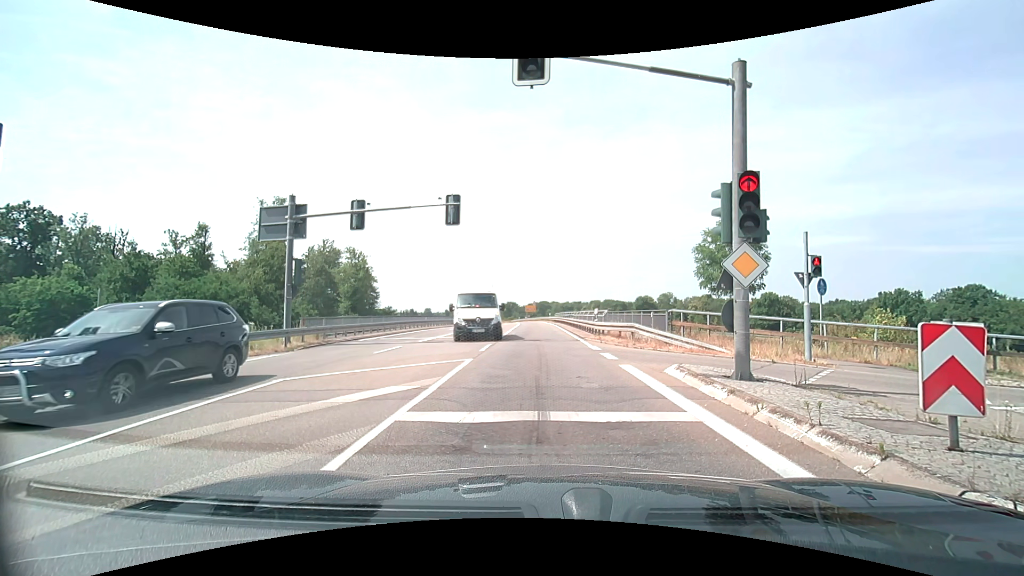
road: secondary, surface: asphalt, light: Day
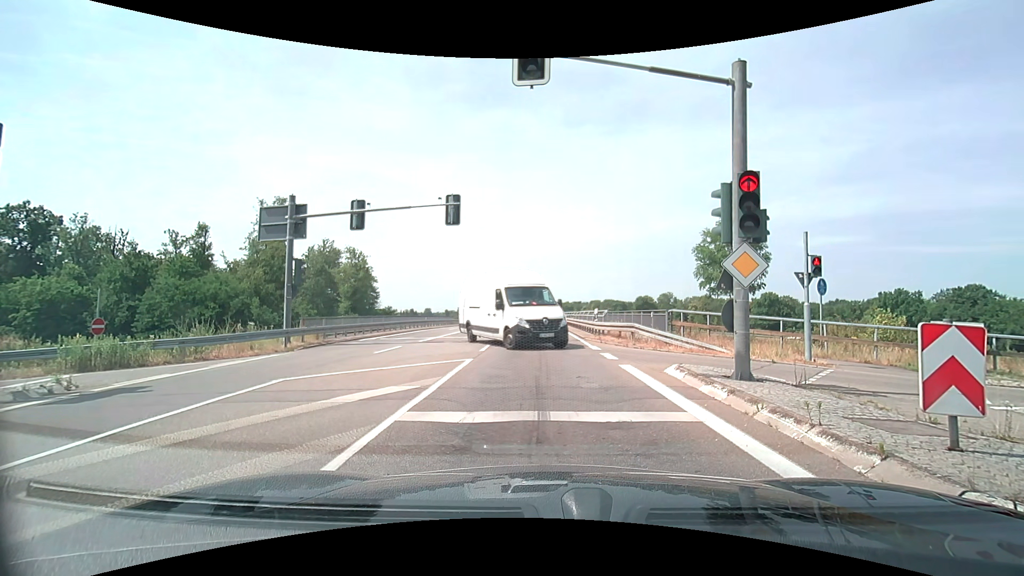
(0.0, 0.0) m; 0°
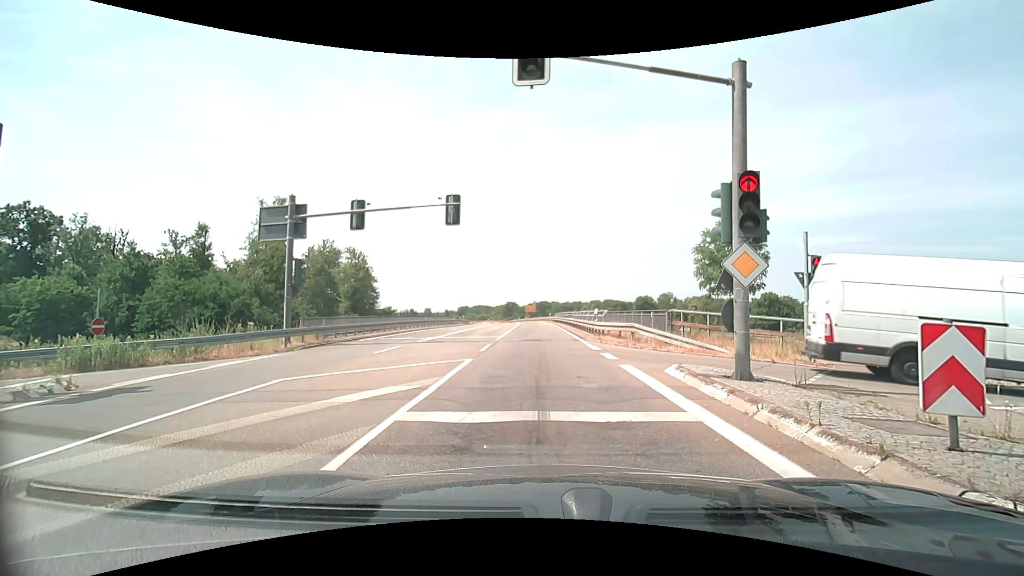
(0.0, 0.0) m; 0°
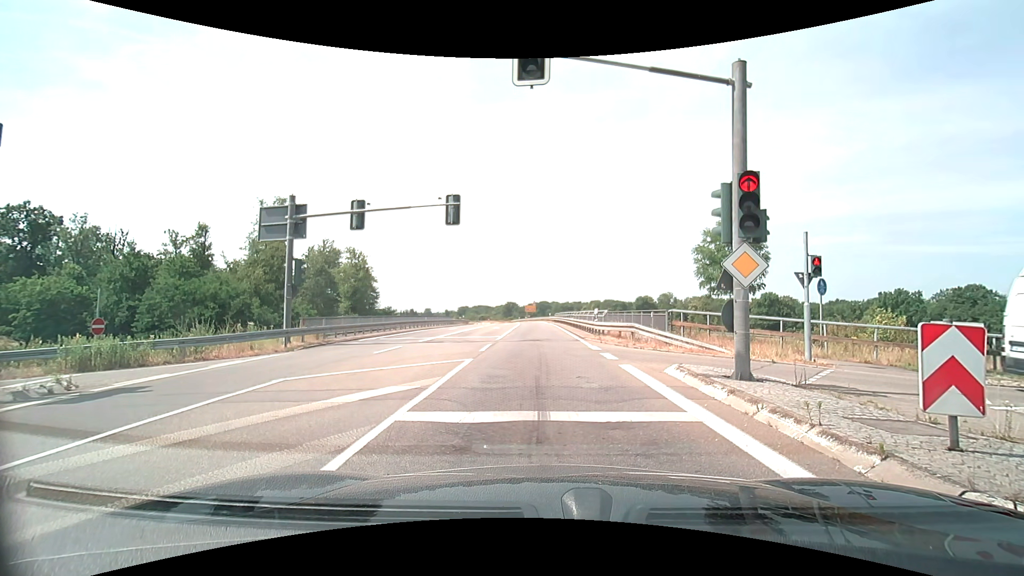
(0.0, 0.0) m; 0°
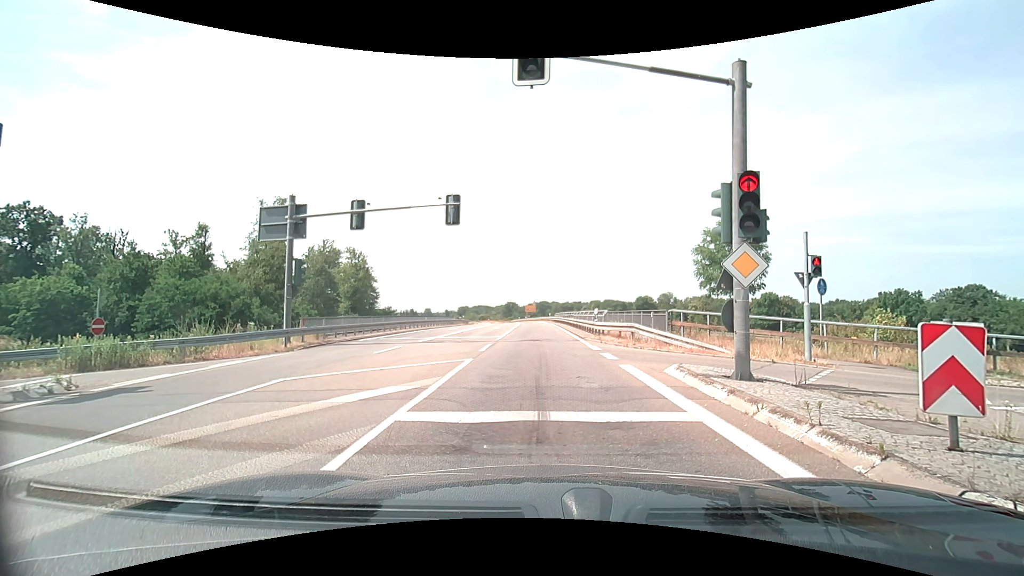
(0.0, 0.0) m; 0°
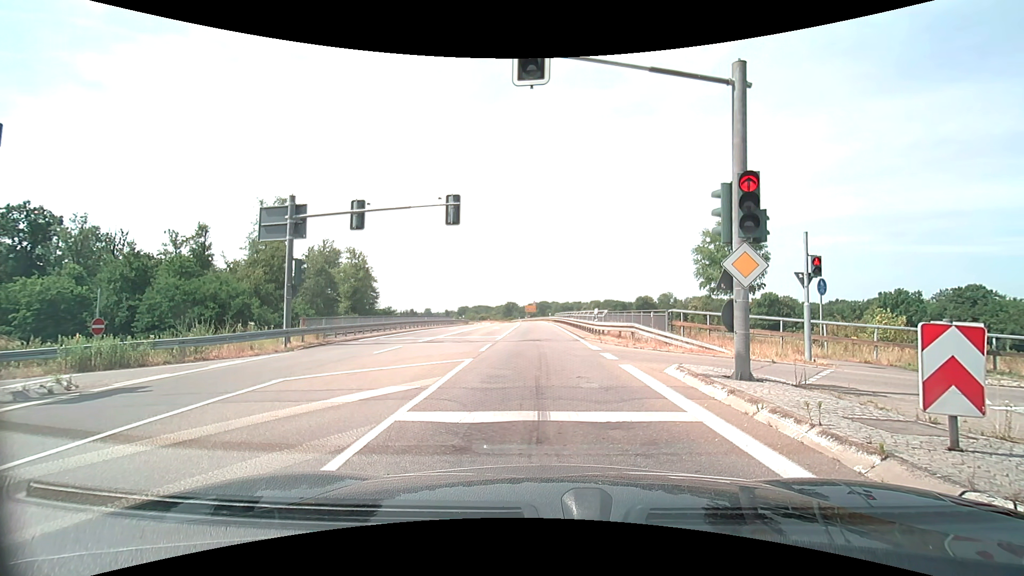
(0.0, 0.0) m; 0°
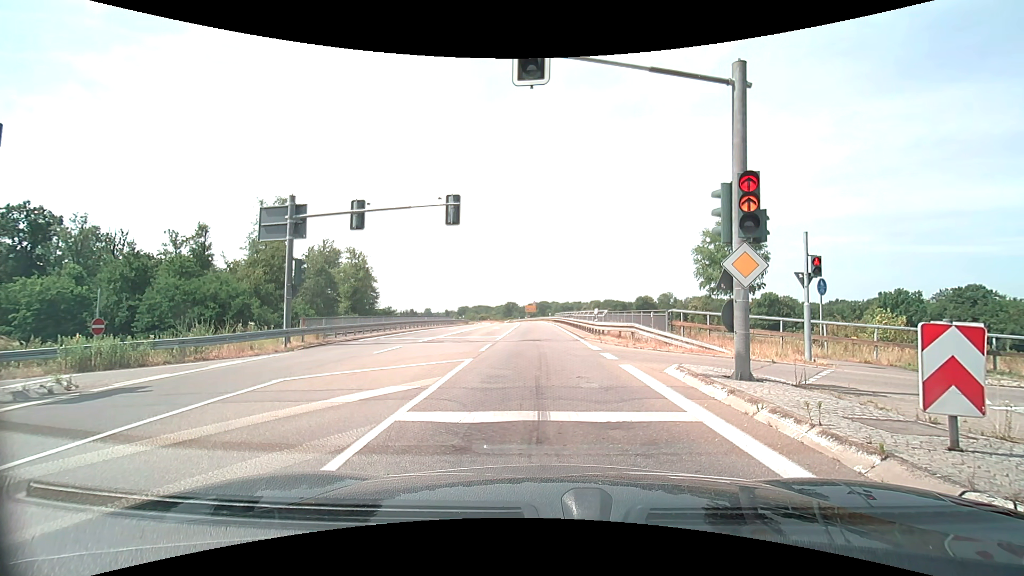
(0.0, 0.0) m; 0°
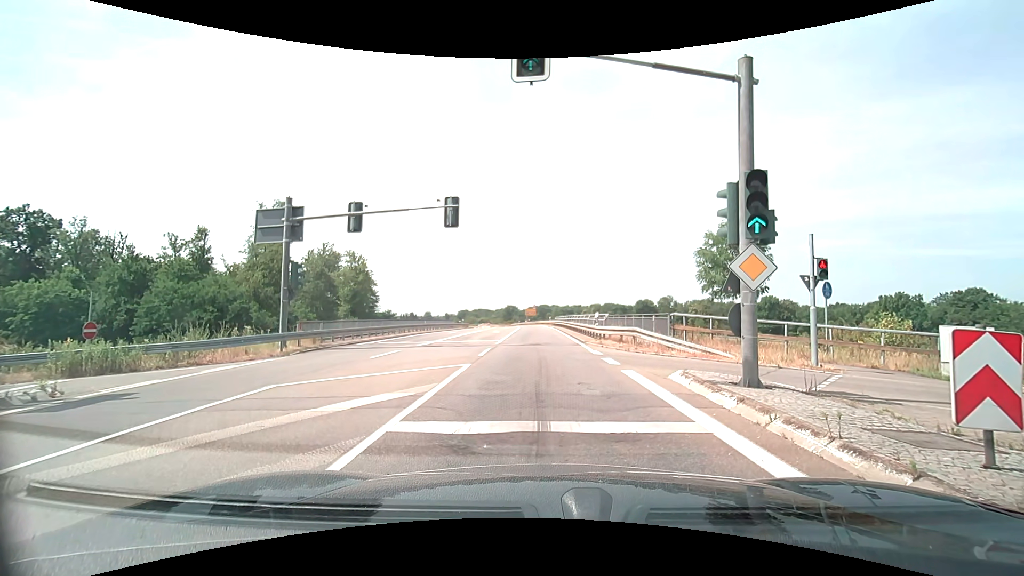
(0.0, +0.4) m; 0°
(0, +10) (-1, +20) (-1, +30) (-1, +40) (-1, +50) (-2, +60) (-2, +70) (-3, +80) (-4, +90) (-5, +100) m
